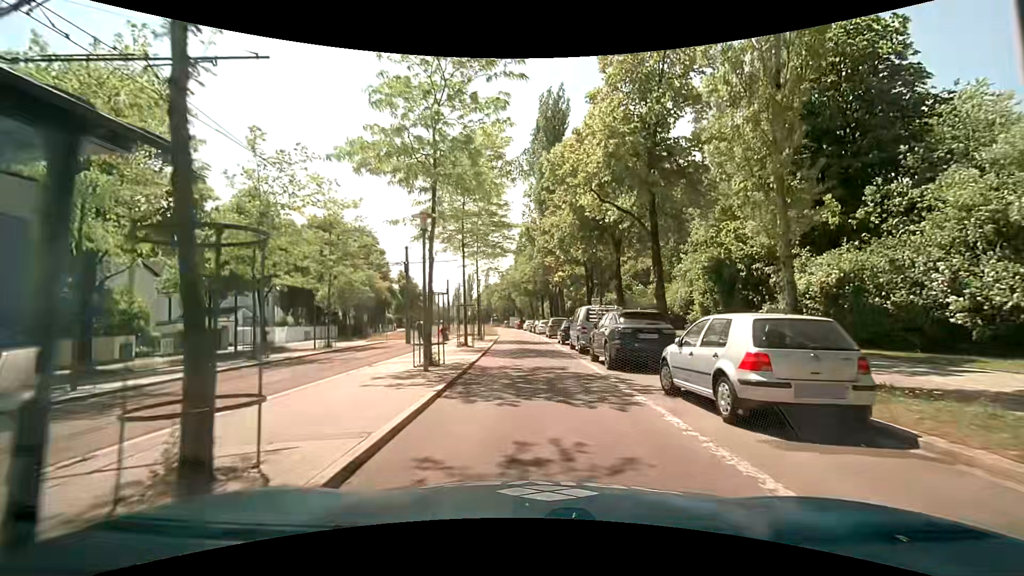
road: secondary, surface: asphalt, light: Day
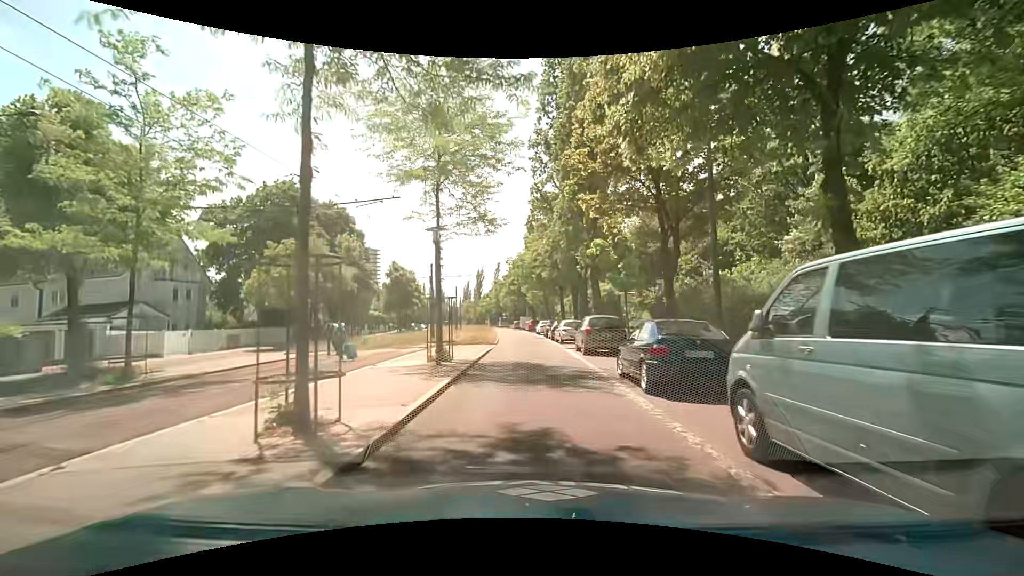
(-0.3, +18.4) m; -3°
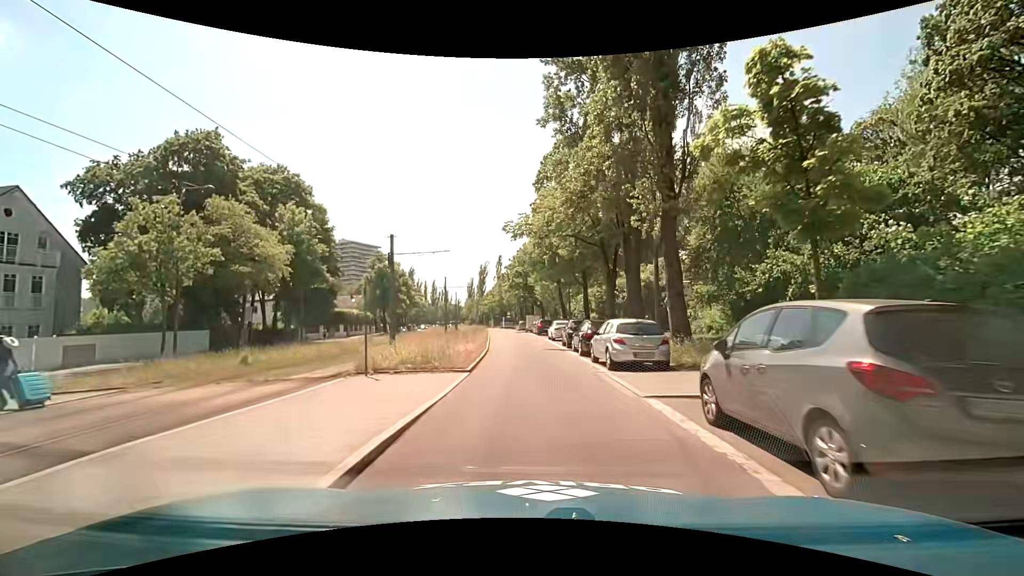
(-0.1, +16.3) m; 0°
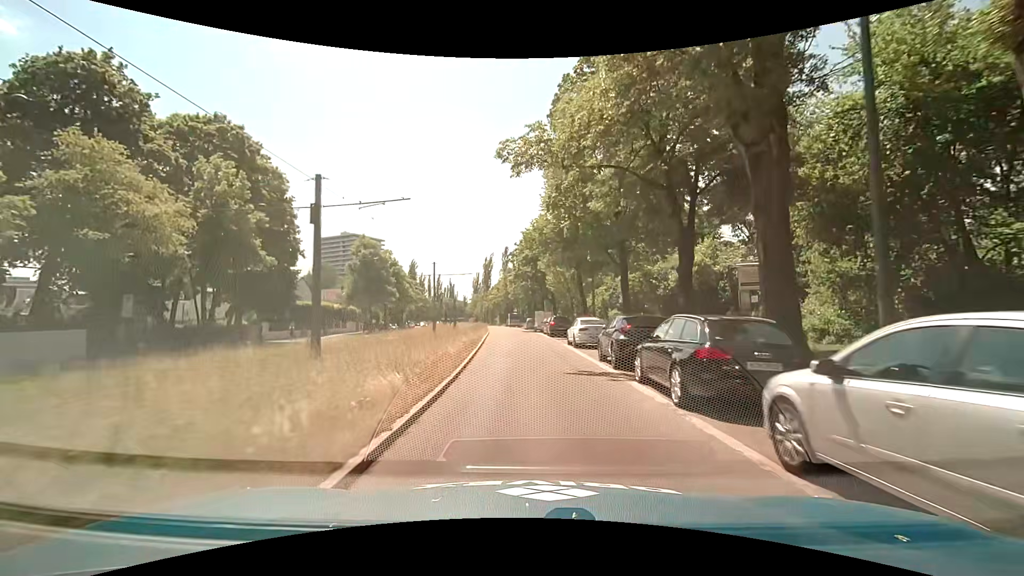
(-0.2, +12.4) m; -2°
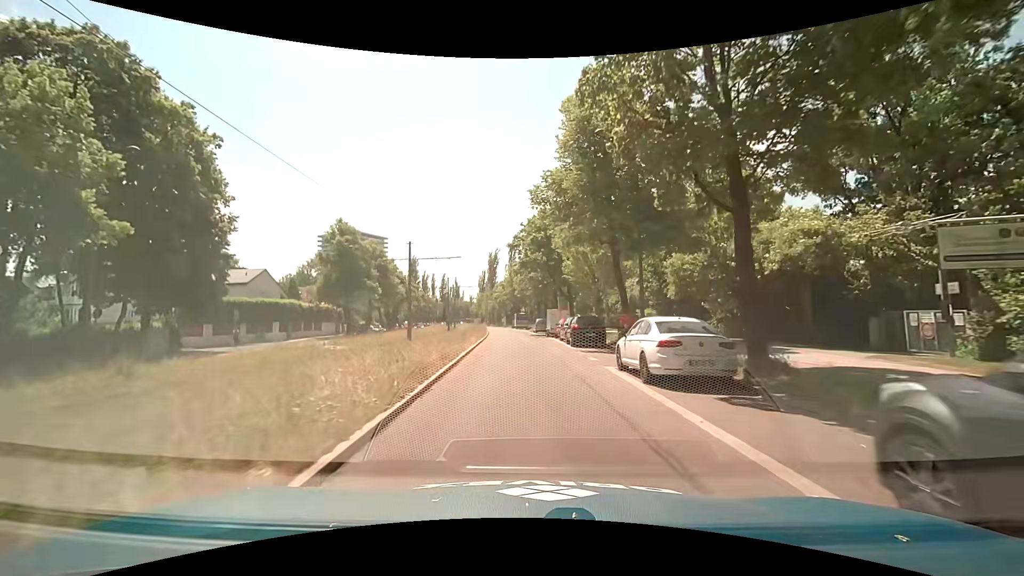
(-0.1, +13.2) m; 0°
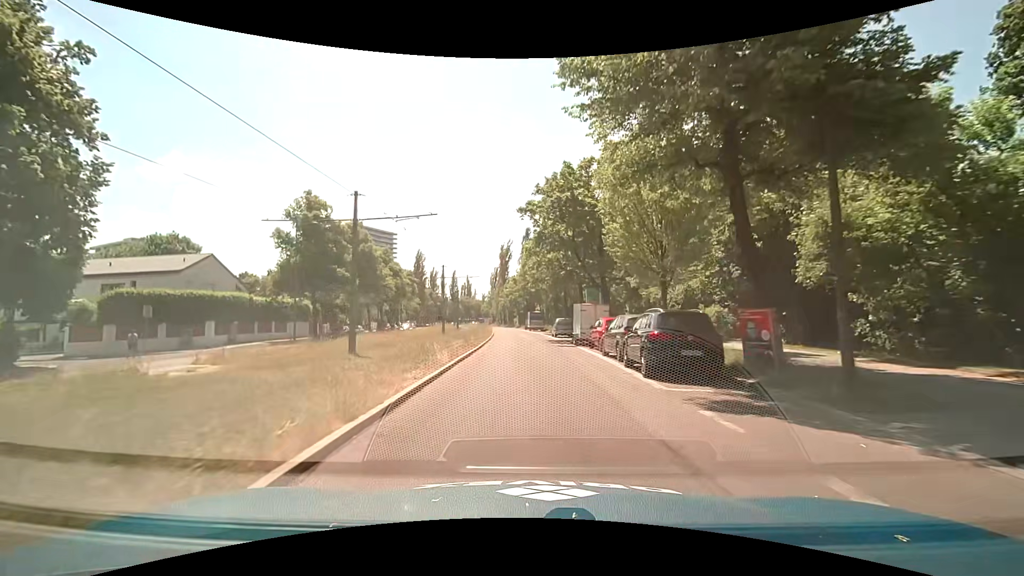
(-0.3, +14.0) m; -2°
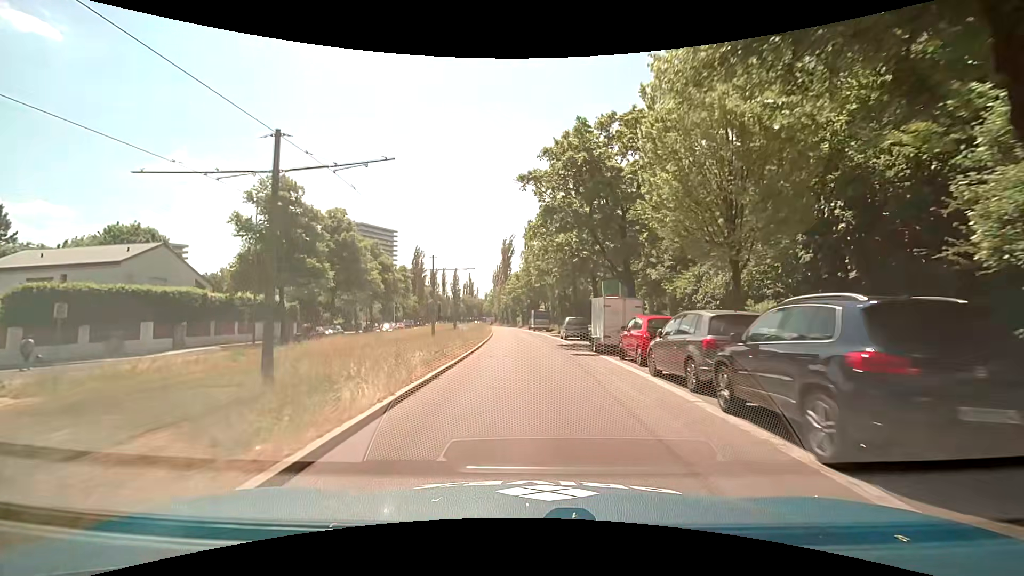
(-0.1, +7.2) m; -1°
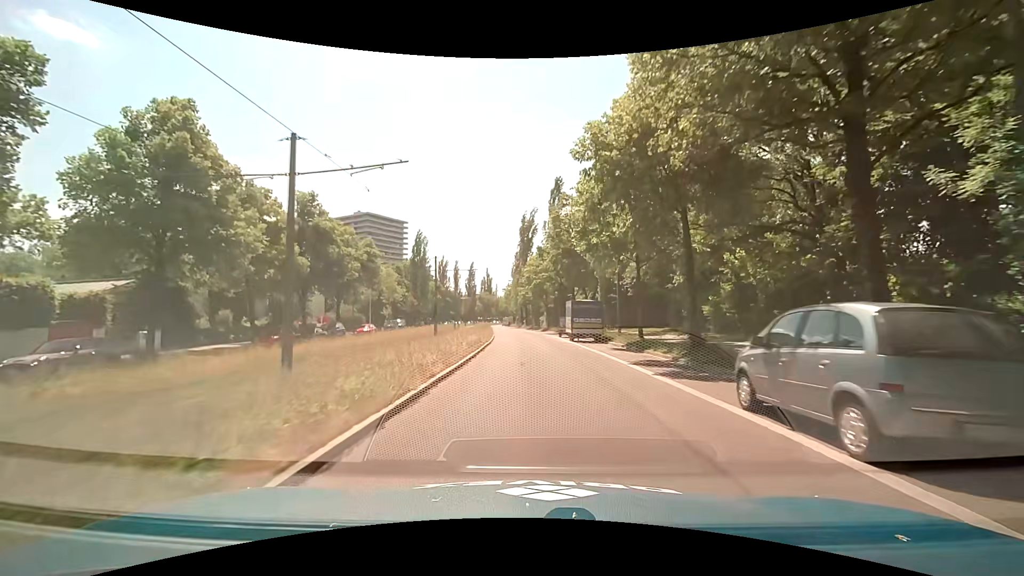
(-0.7, +29.0) m; -3°
(0, +10) (0, +20) (0, +30) (-1, +40) (-1, +50) (-2, +60) (-3, +70) (-4, +80) (-5, +90) (-6, +100) m
